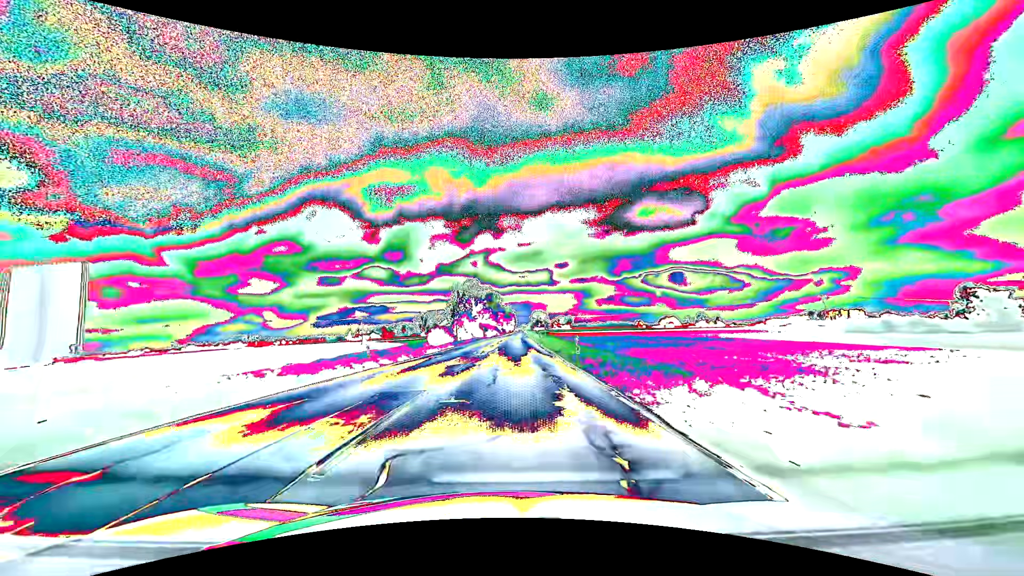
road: primary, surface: asphalt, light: Day
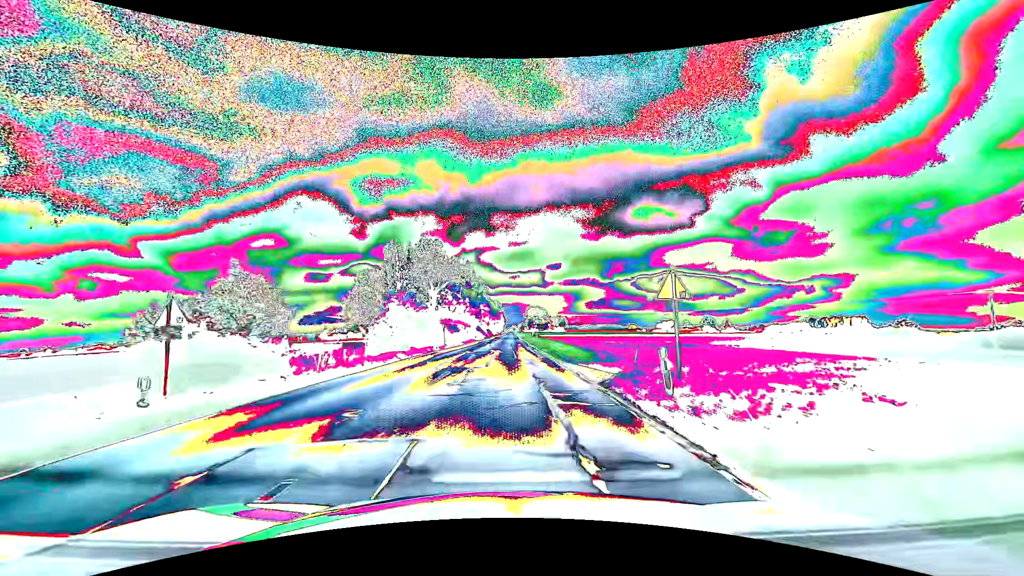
(+0.6, +53.6) m; +1°
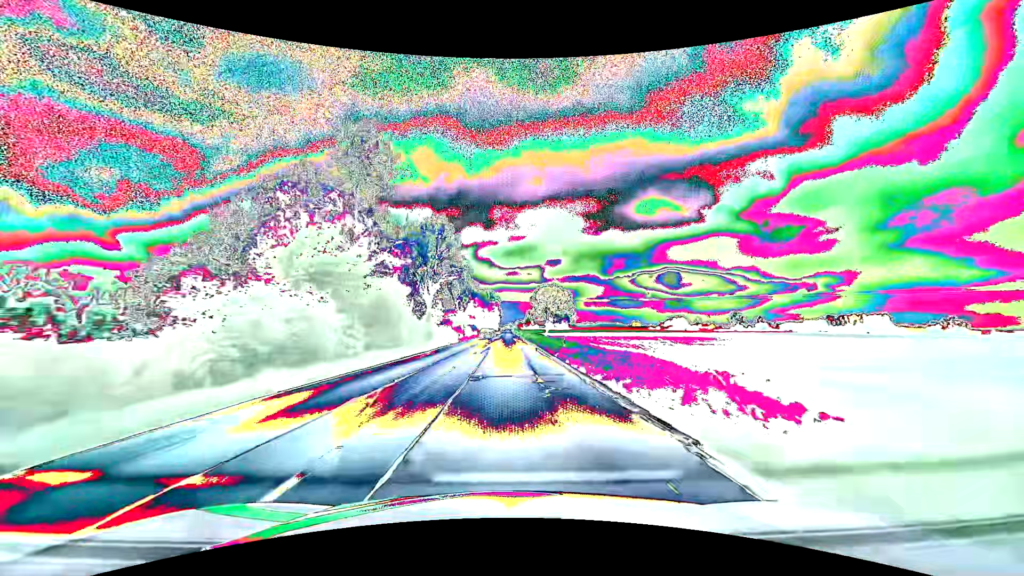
(+0.2, +72.7) m; 0°
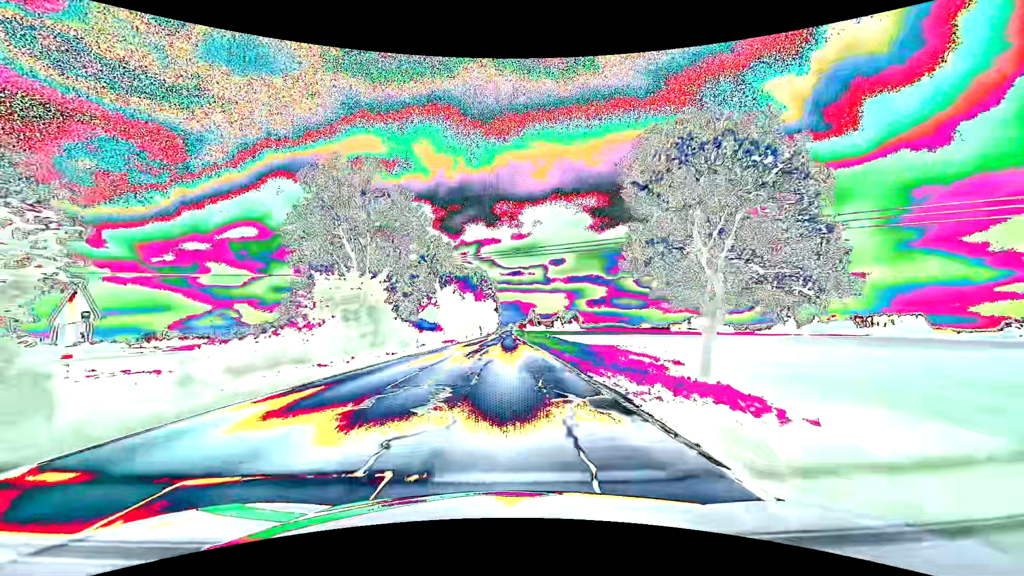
(+0.1, +76.6) m; 0°
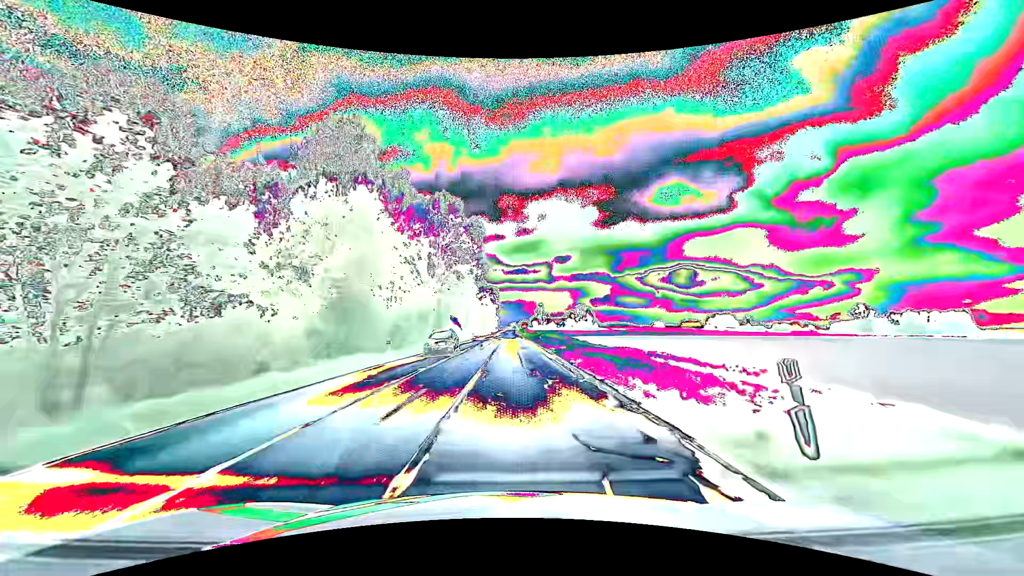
(+0.2, +78.0) m; 0°
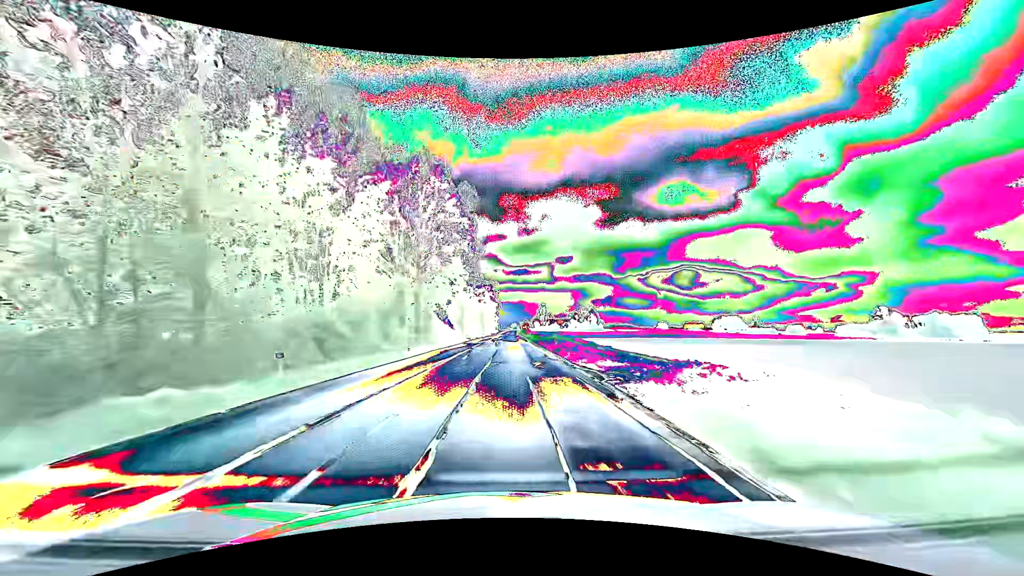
(0.0, +15.7) m; 0°
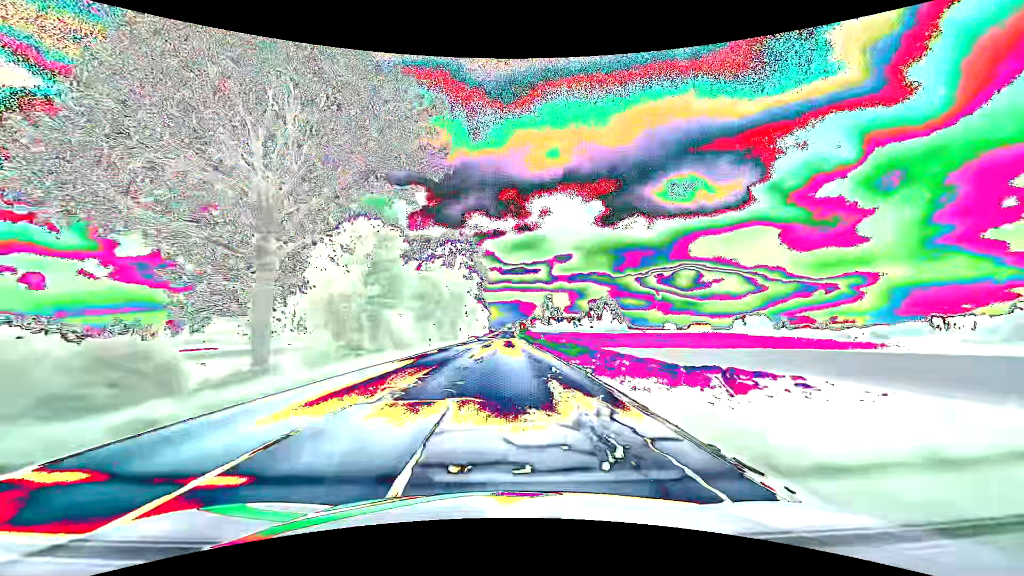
(+0.5, +78.7) m; +1°
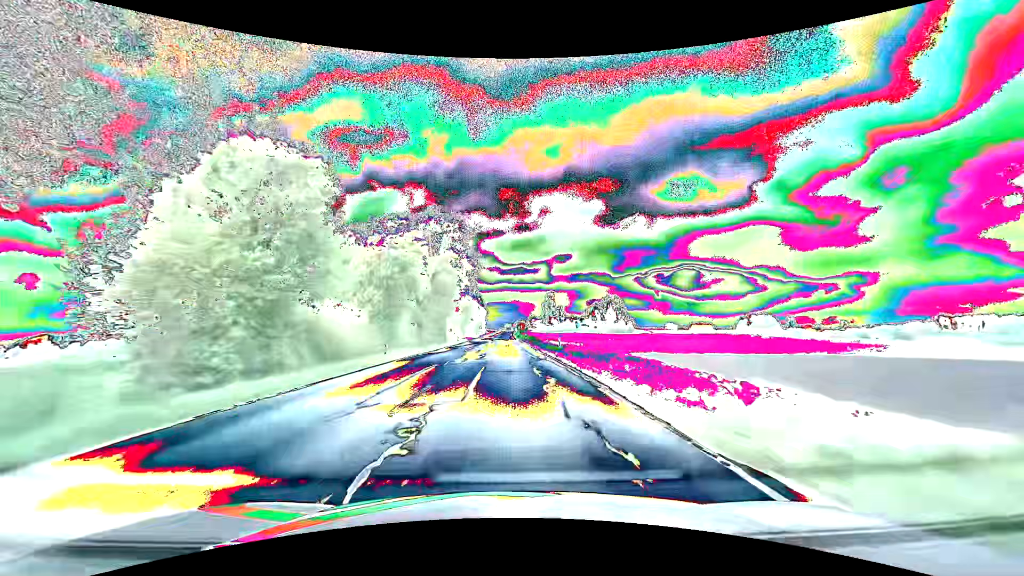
(0.0, +15.8) m; 0°
(0, +10) (0, +20) (0, +30) (0, +40) (0, +50) (0, +60) (0, +70) (0, +80) (0, +90) (0, +100) m
